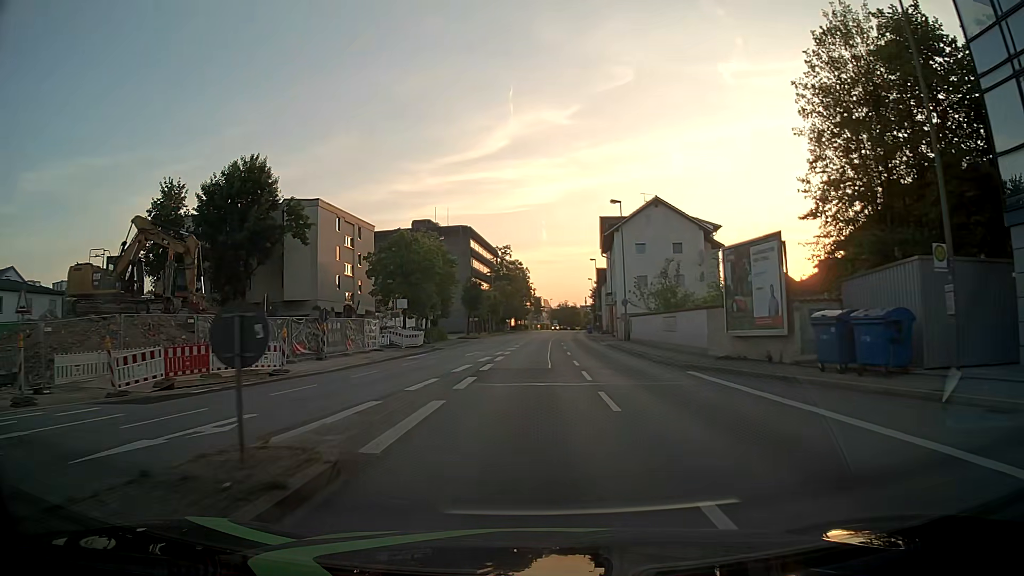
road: primary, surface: asphalt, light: Day
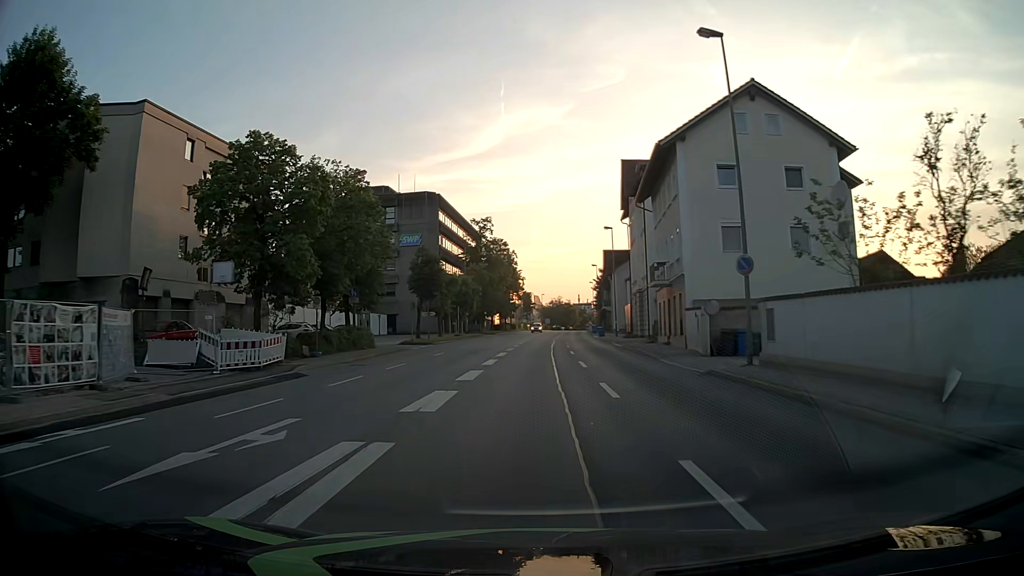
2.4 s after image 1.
(+0.2, +29.2) m; +1°
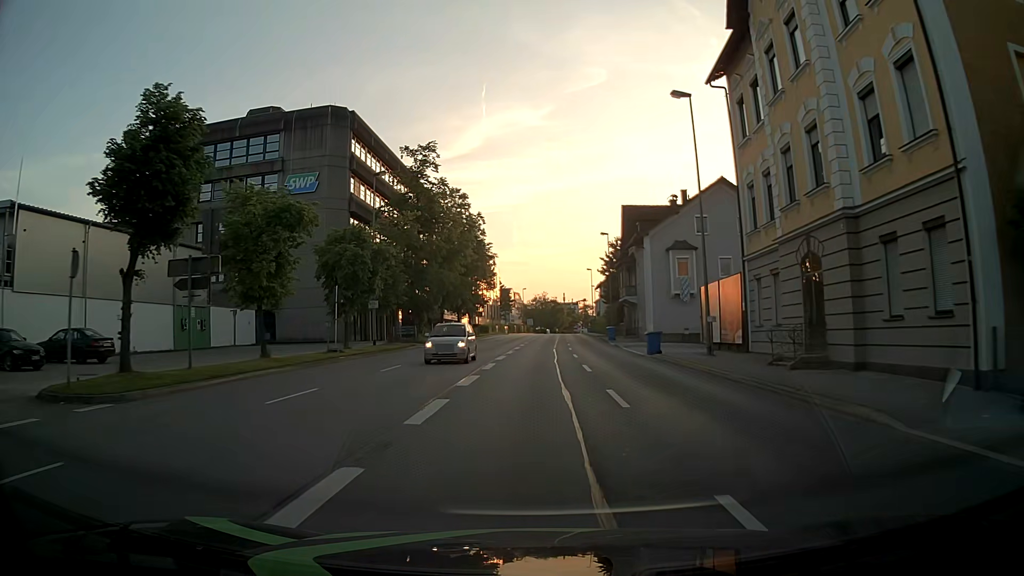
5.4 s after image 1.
(+0.6, +37.3) m; +1°
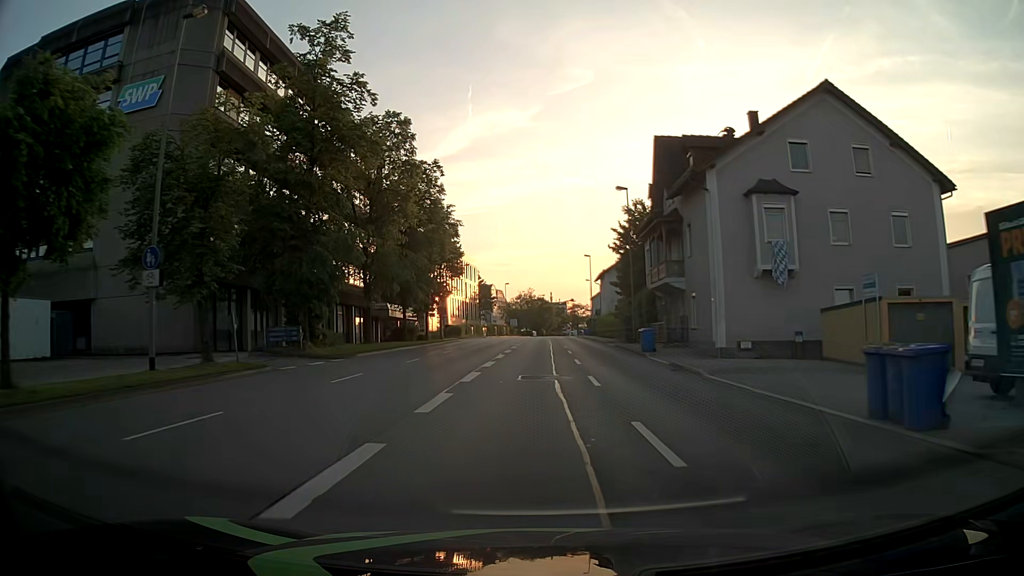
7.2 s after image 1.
(+0.4, +22.7) m; +2°
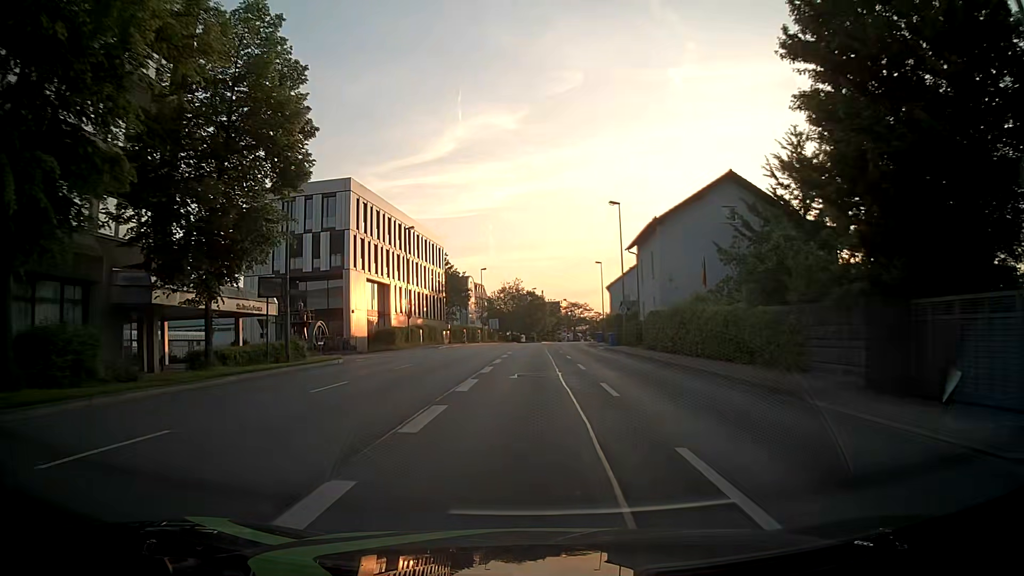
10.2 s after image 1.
(0.0, +38.0) m; -1°
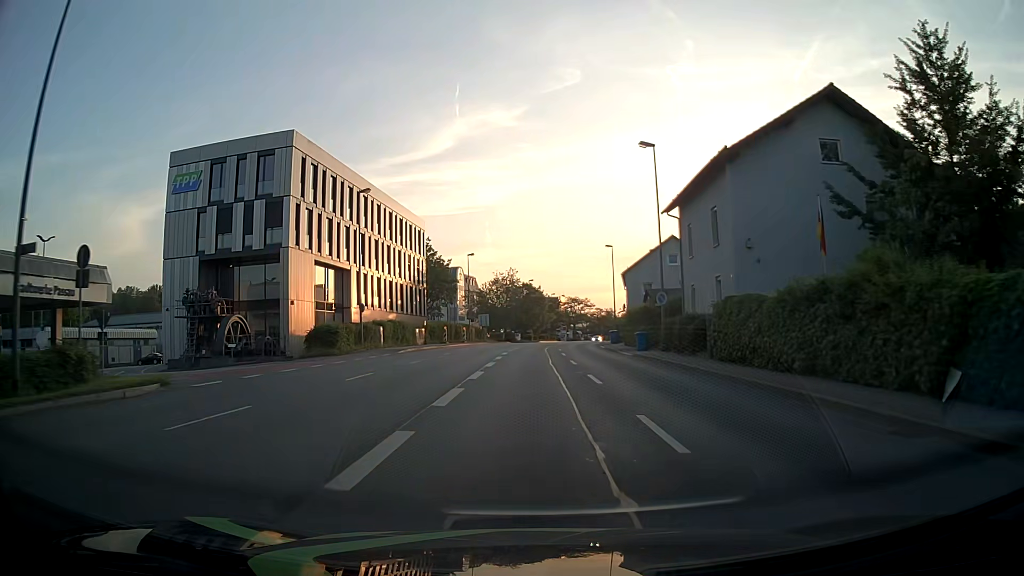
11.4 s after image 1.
(+0.4, +15.2) m; +2°
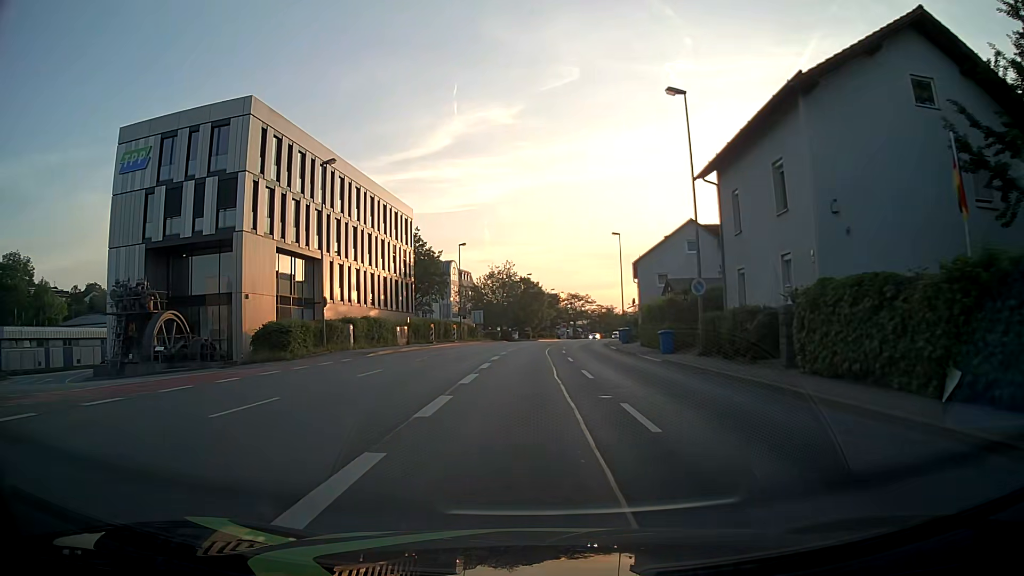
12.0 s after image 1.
(0.0, +7.6) m; 0°
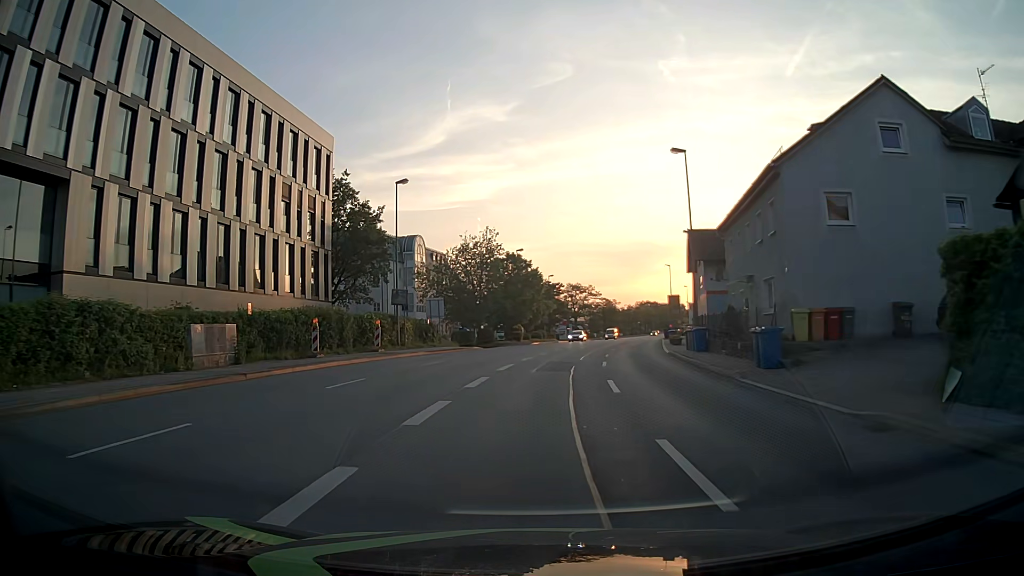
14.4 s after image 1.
(0.0, +30.6) m; 0°
(0, +10) (0, +20) (+1, +30) (+3, +40) (+4, +50) (+6, +60) (+8, +69) (+10, +79) (+11, +89) (+13, +99) m
